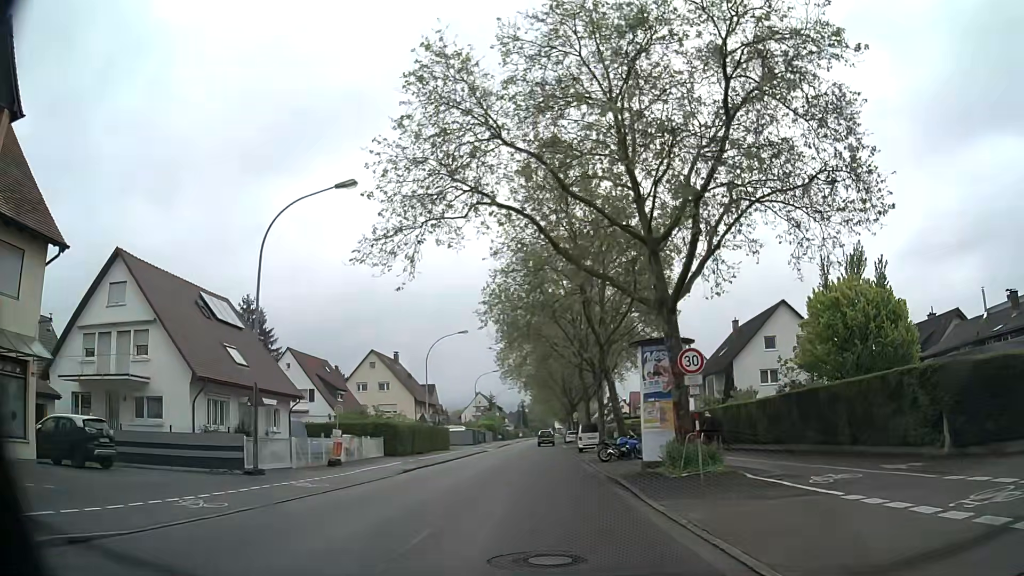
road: secondary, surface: asphalt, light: Day
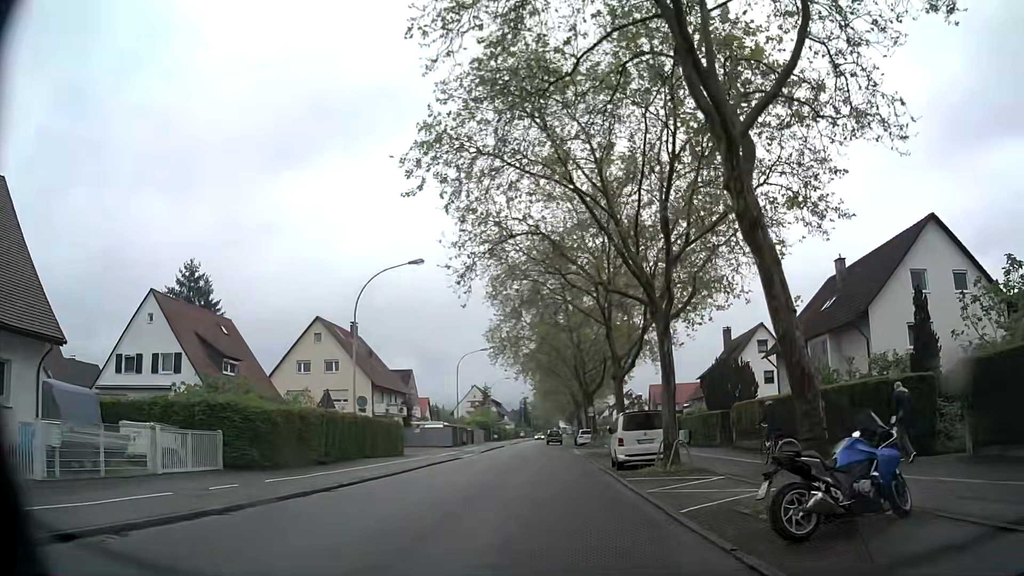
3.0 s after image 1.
(-0.3, +22.6) m; 0°
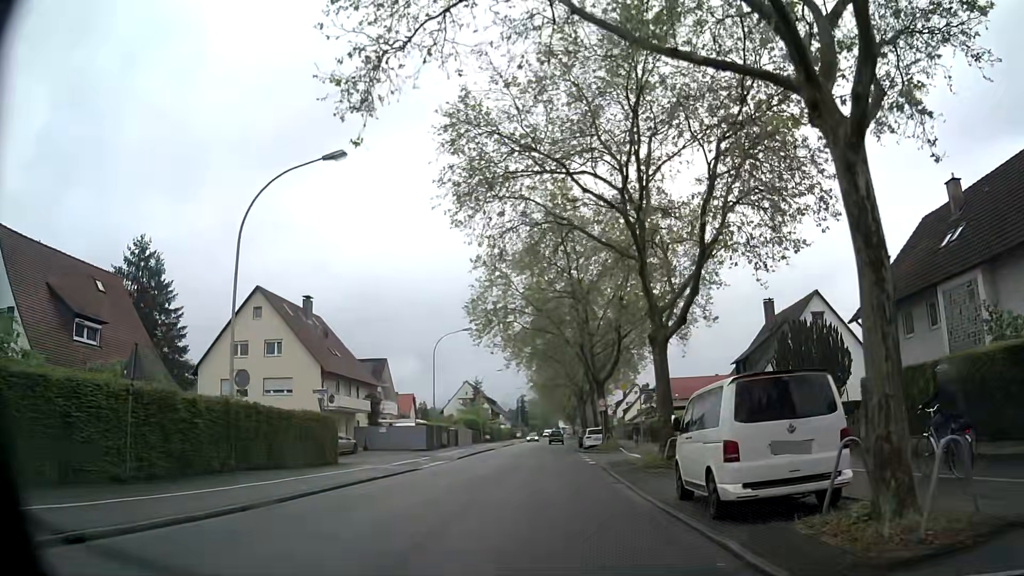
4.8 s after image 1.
(-0.2, +13.6) m; -2°
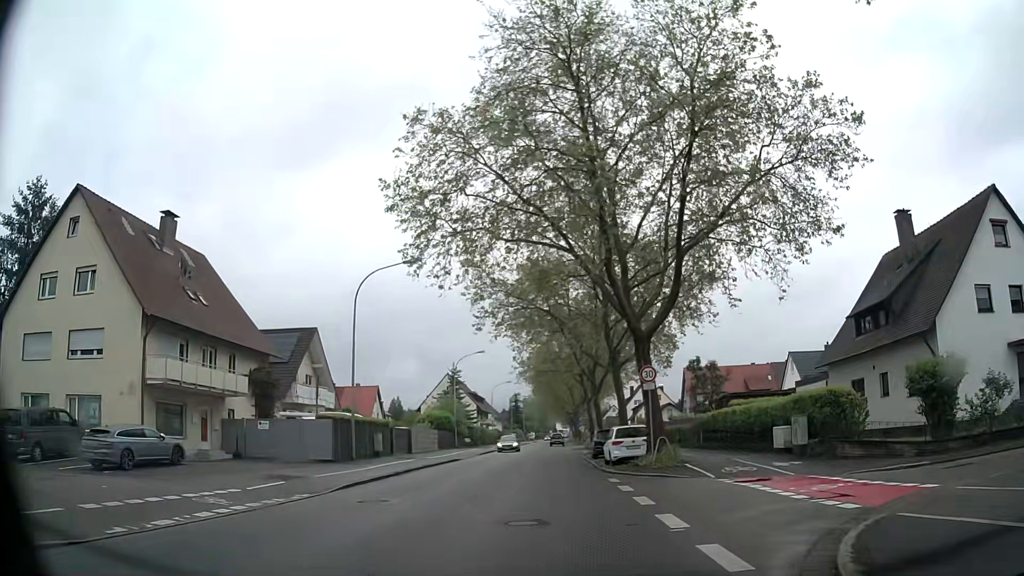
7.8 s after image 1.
(+0.4, +22.6) m; +1°
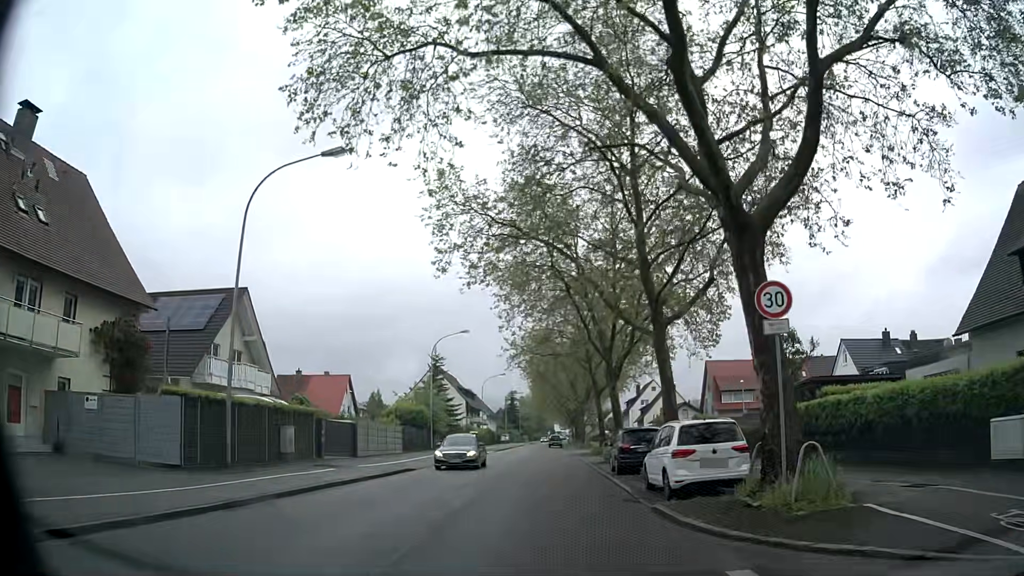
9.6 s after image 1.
(0.0, +13.4) m; 0°
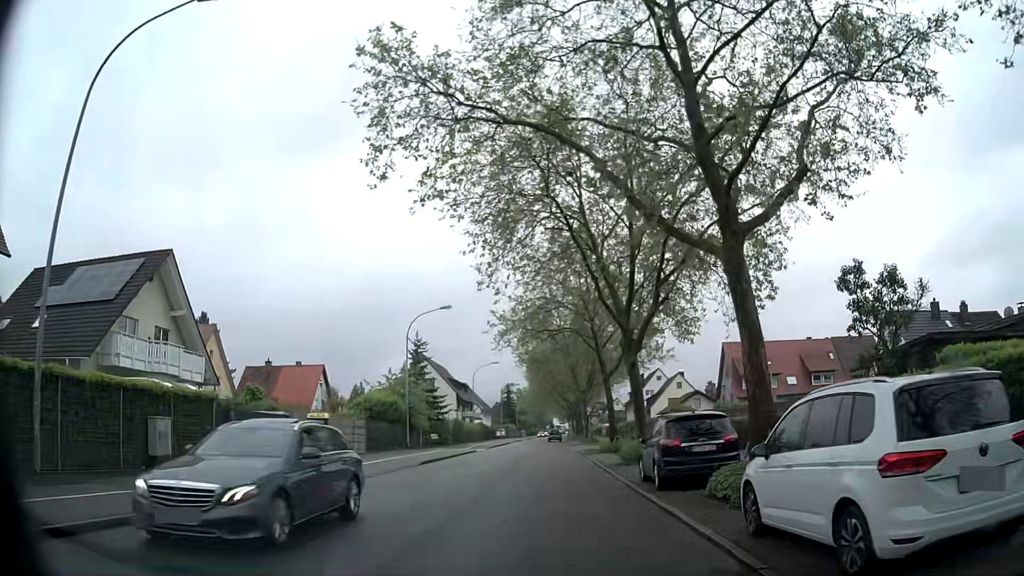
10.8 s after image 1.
(+0.1, +8.9) m; +1°
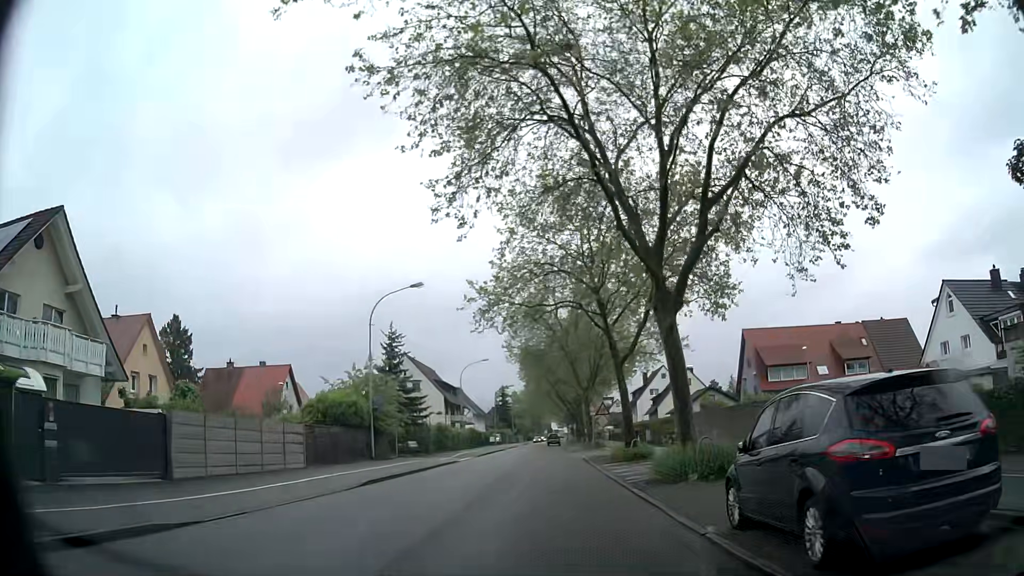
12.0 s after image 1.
(0.0, +9.0) m; -1°
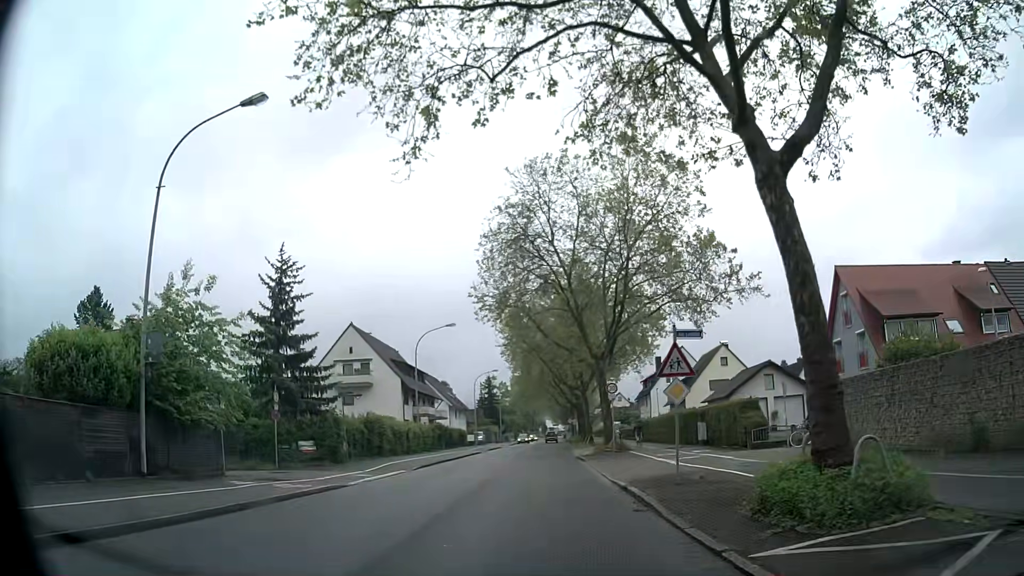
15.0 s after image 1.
(+0.3, +22.4) m; +1°
(0, +10) (0, +20) (0, +30) (0, +40) (0, +50) (0, +60) (0, +70) (0, +80) (+1, +90) (+1, +100) m
